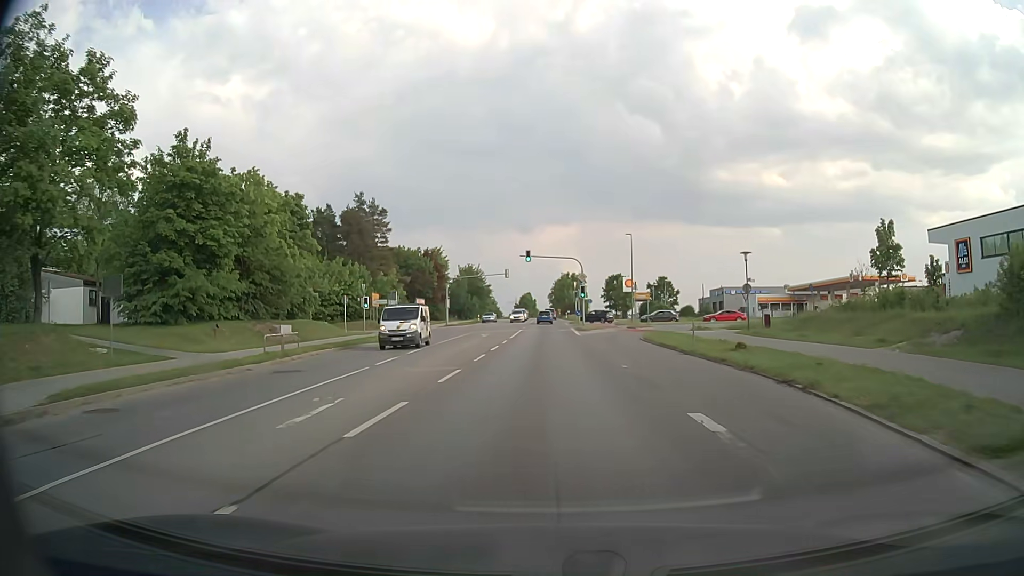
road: secondary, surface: asphalt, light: Day
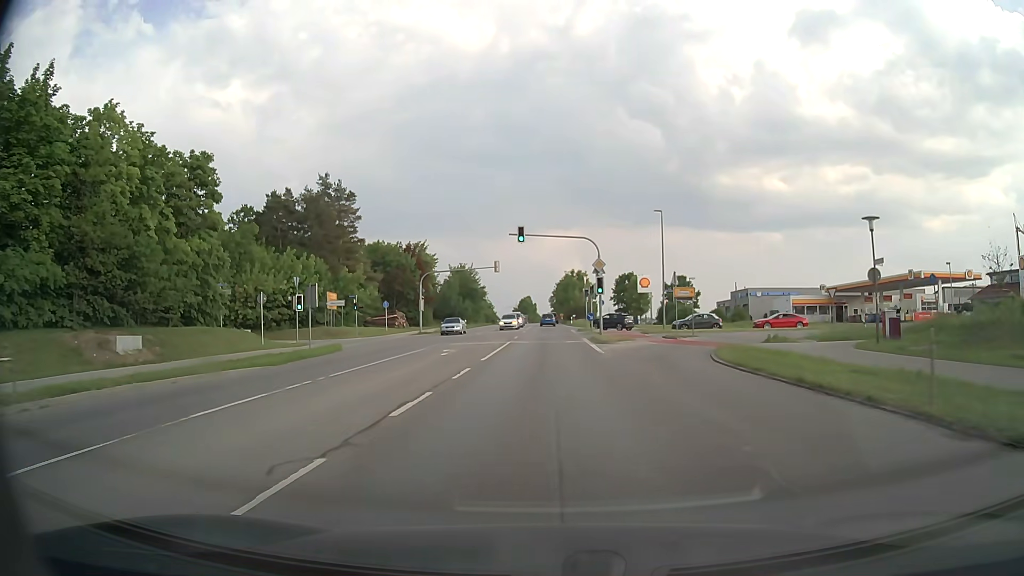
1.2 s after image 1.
(+0.1, +17.1) m; 0°
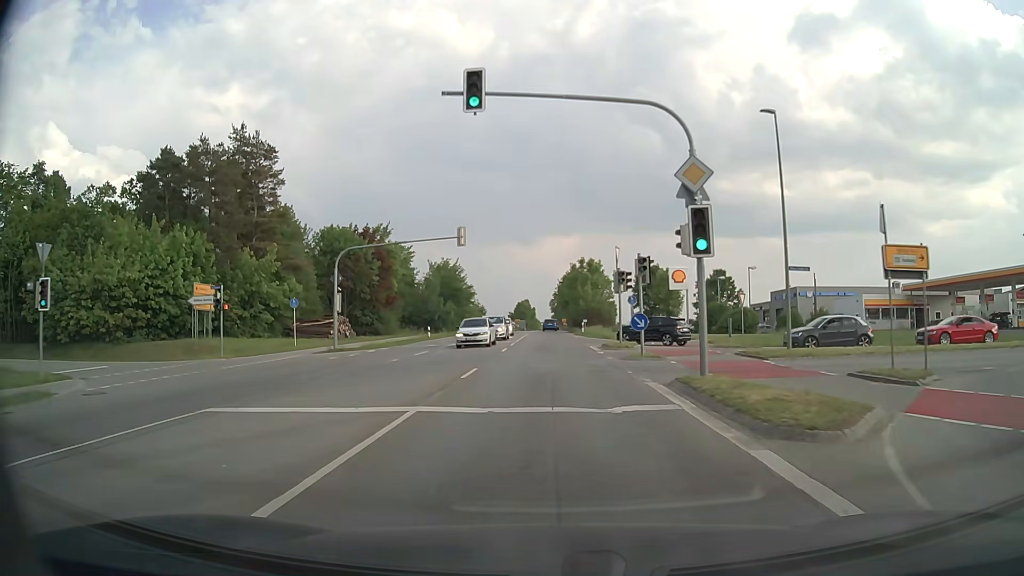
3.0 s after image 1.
(0.0, +25.3) m; 0°
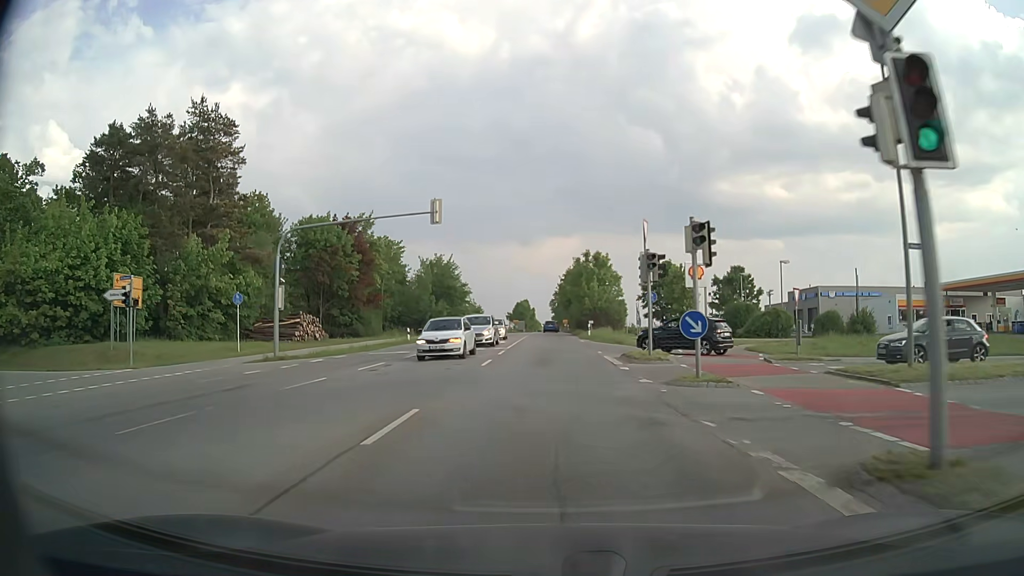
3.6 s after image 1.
(0.0, +8.5) m; 0°
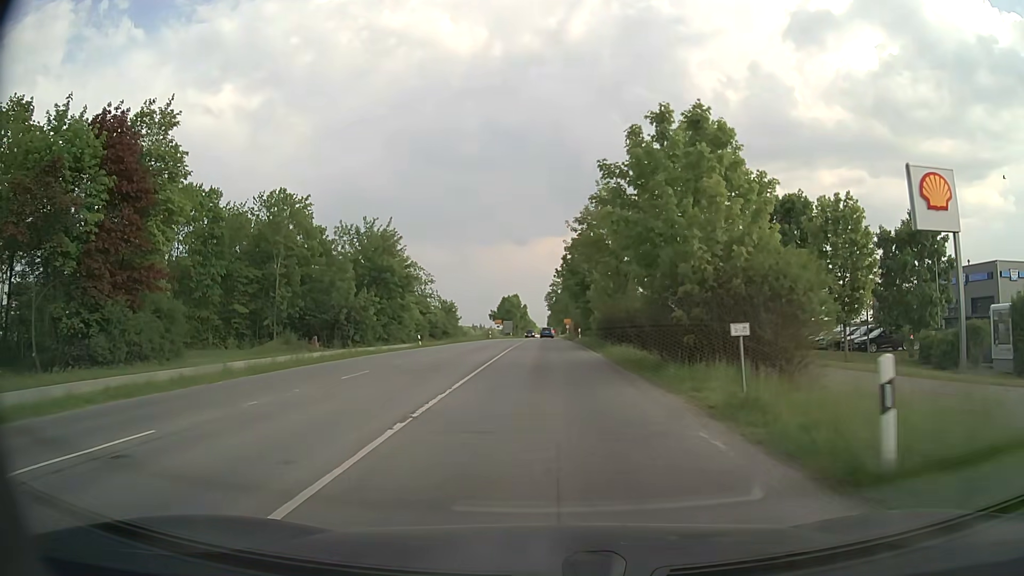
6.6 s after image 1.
(+0.2, +42.3) m; 0°
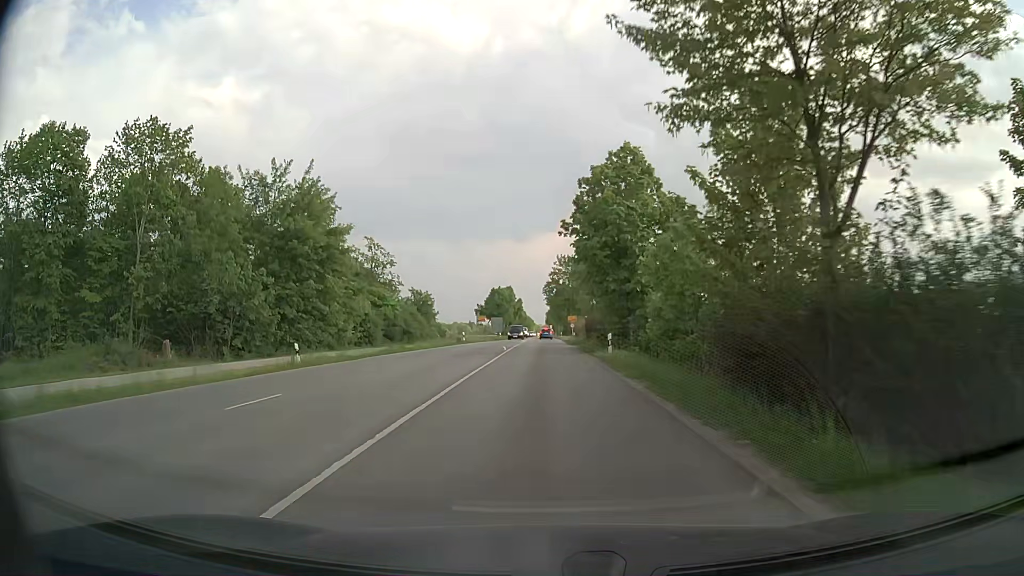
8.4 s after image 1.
(+0.1, +25.5) m; 0°
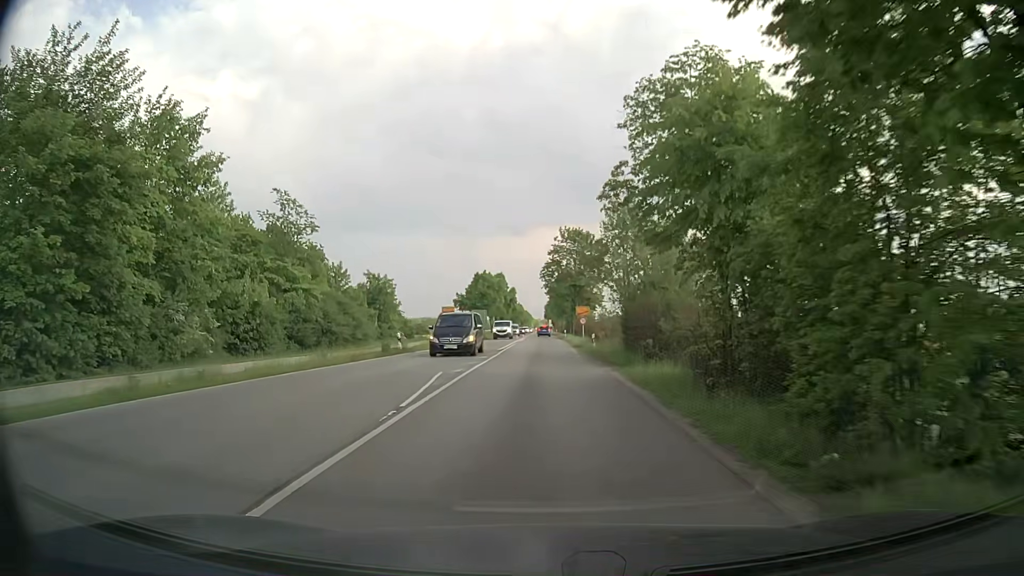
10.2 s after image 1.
(0.0, +25.9) m; 0°
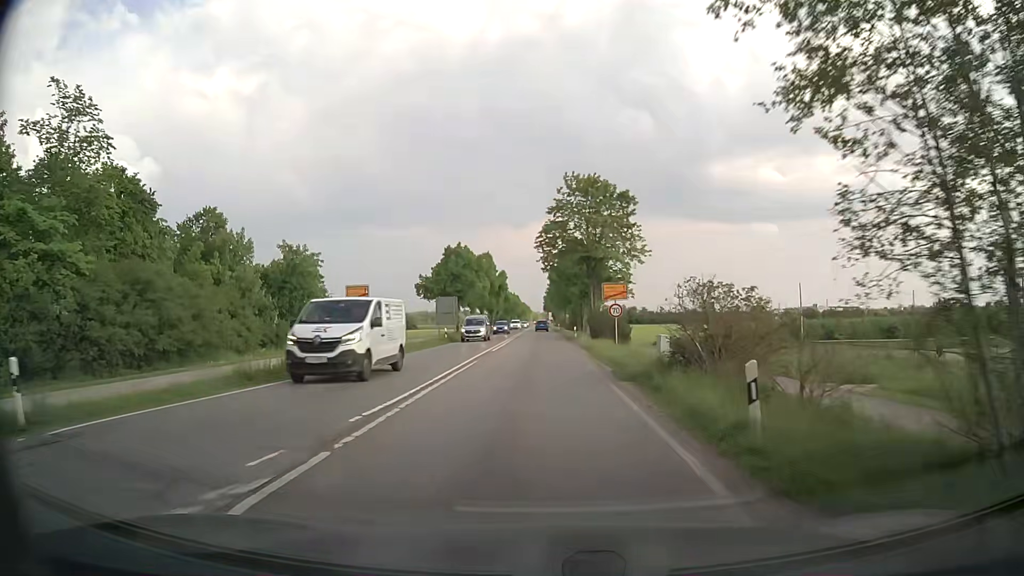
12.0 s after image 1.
(0.0, +26.5) m; 0°
(0, +10) (0, +20) (0, +30) (0, +40) (-1, +50) (-1, +60) (-1, +70) (-1, +80) (-1, +90) (-1, +100) m
